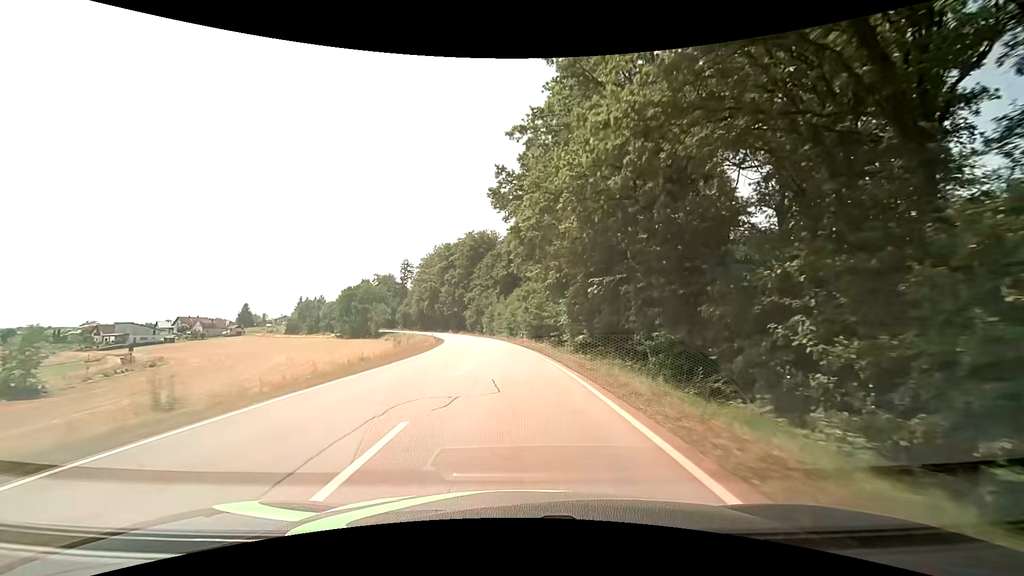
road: secondary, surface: asphalt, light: Day
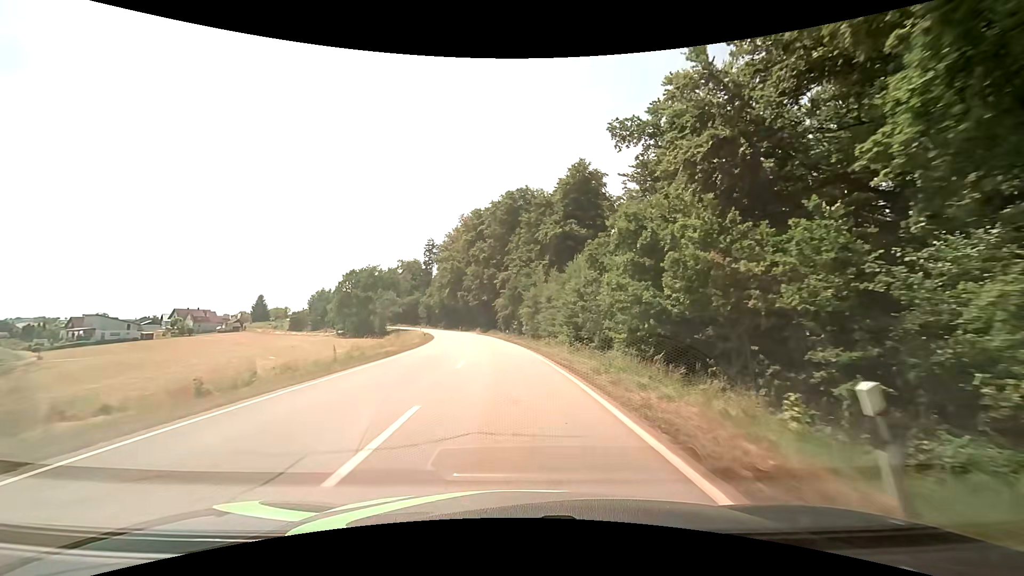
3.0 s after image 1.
(-1.9, +46.6) m; -5°
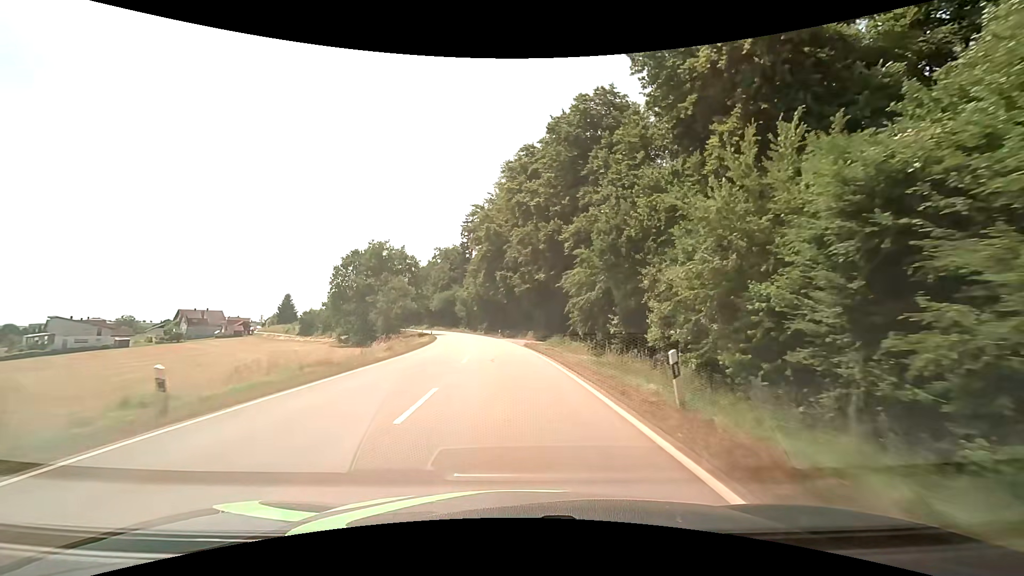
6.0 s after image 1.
(-2.7, +45.2) m; -7°
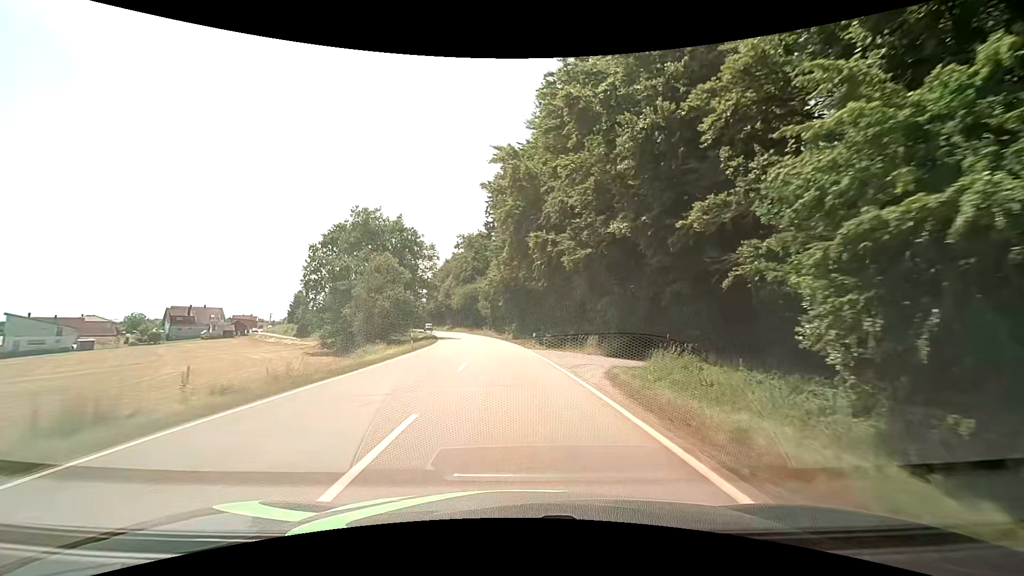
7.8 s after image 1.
(-1.0, +27.3) m; -4°
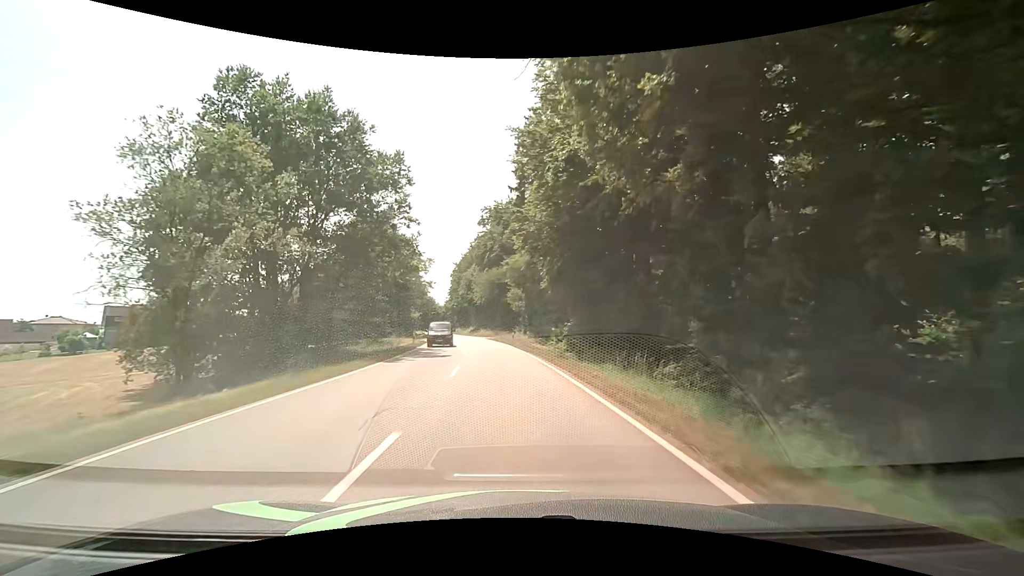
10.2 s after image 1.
(-1.5, +37.2) m; -4°
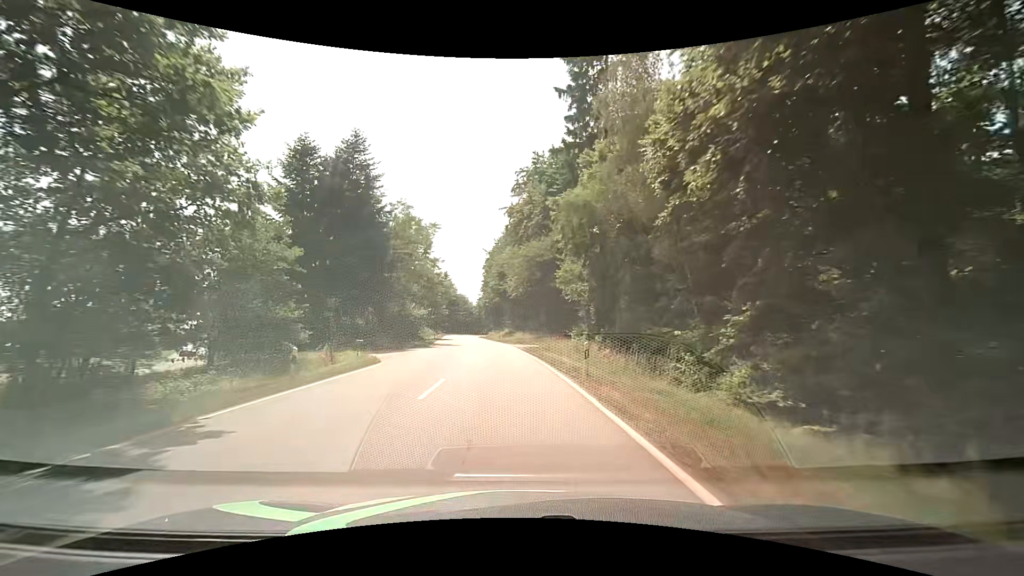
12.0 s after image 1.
(-0.9, +28.7) m; -4°
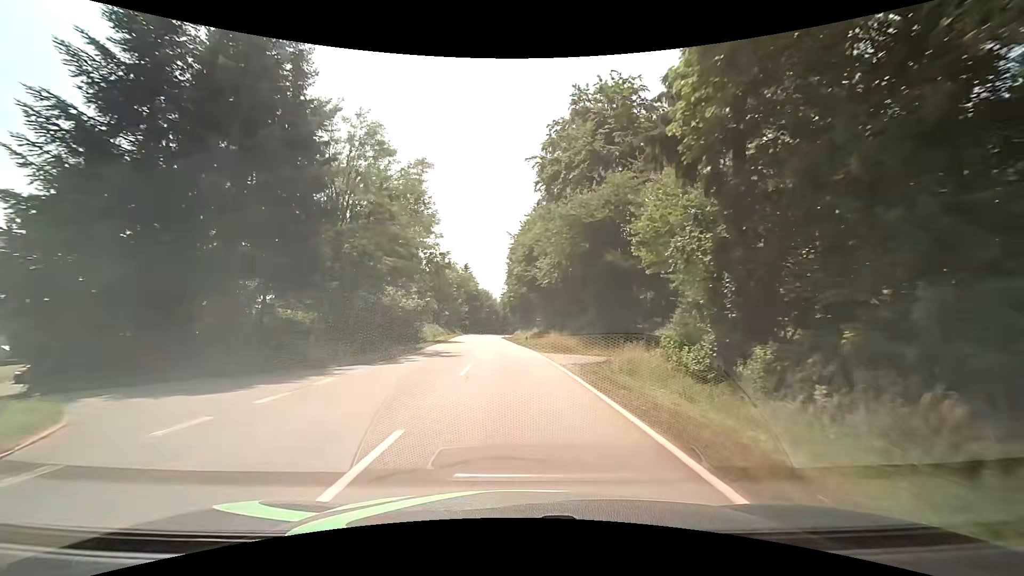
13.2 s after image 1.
(-0.6, +19.3) m; -4°
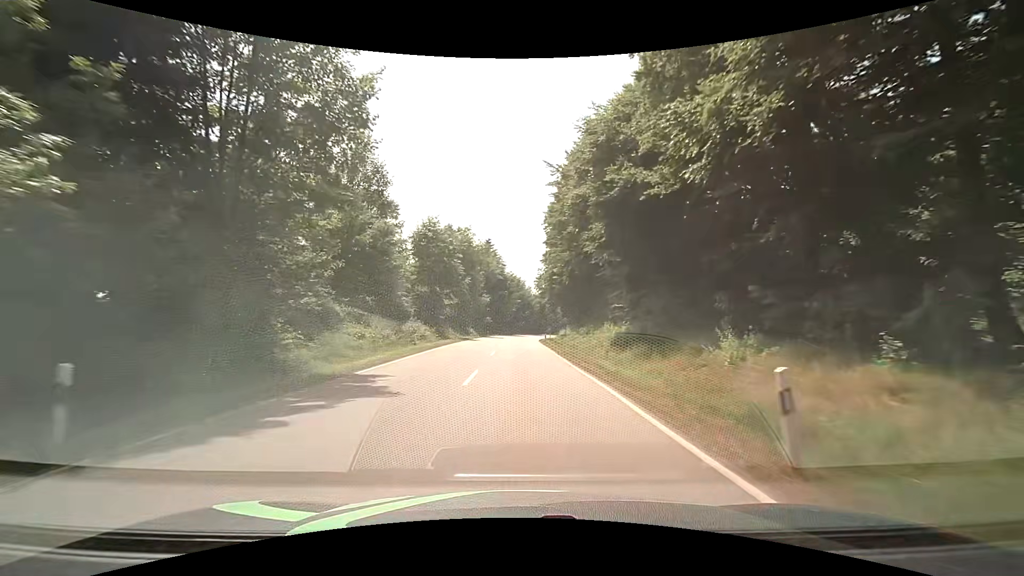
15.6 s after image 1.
(-1.2, +38.8) m; -3°
